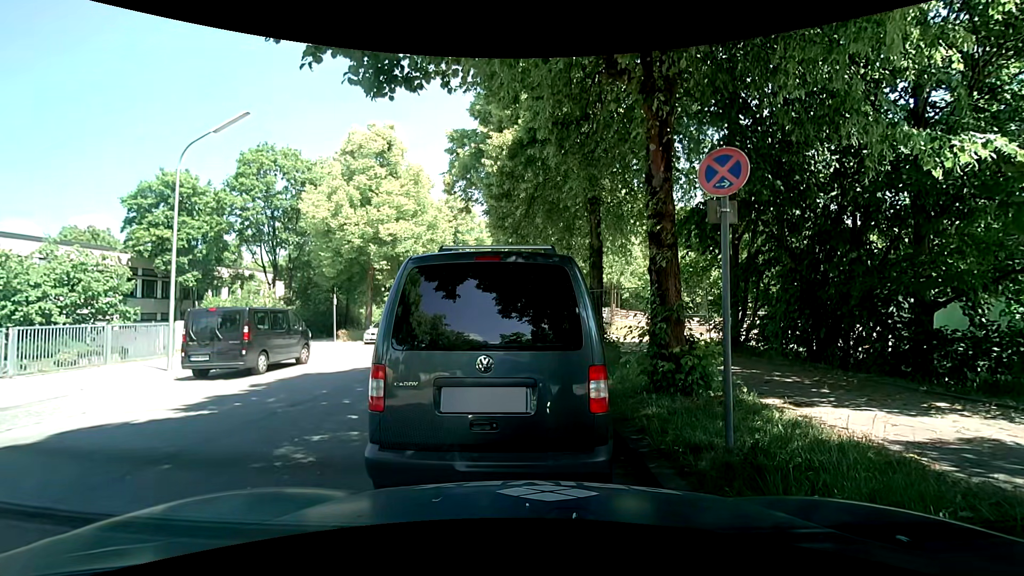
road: residential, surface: asphalt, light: Day
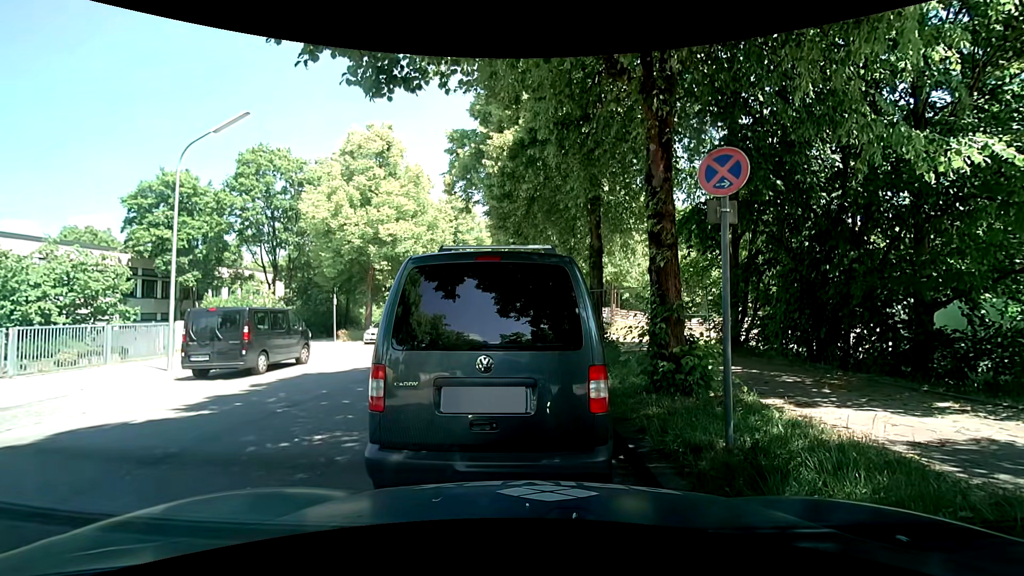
(0.0, 0.0) m; 0°
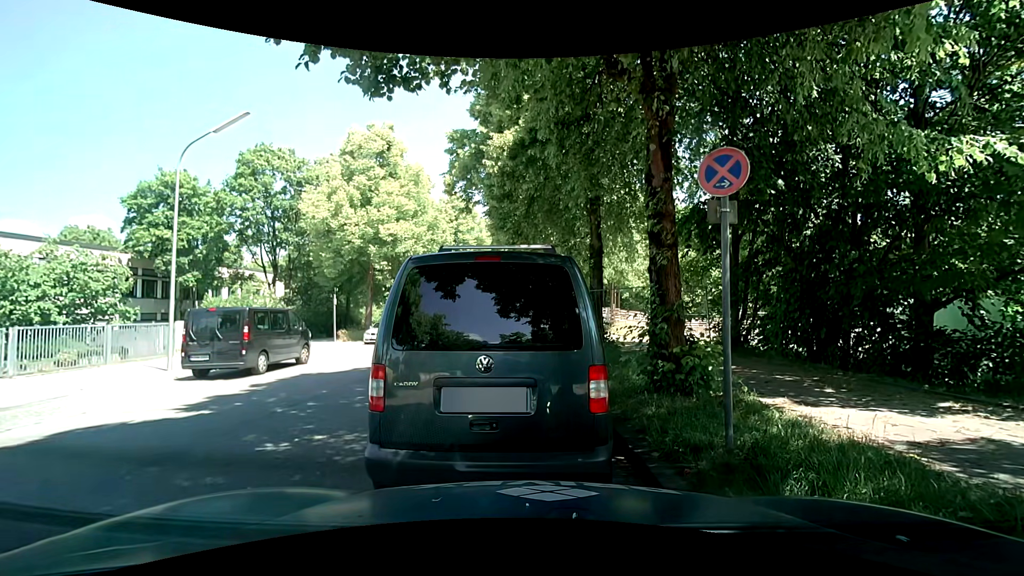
(0.0, 0.0) m; 0°
